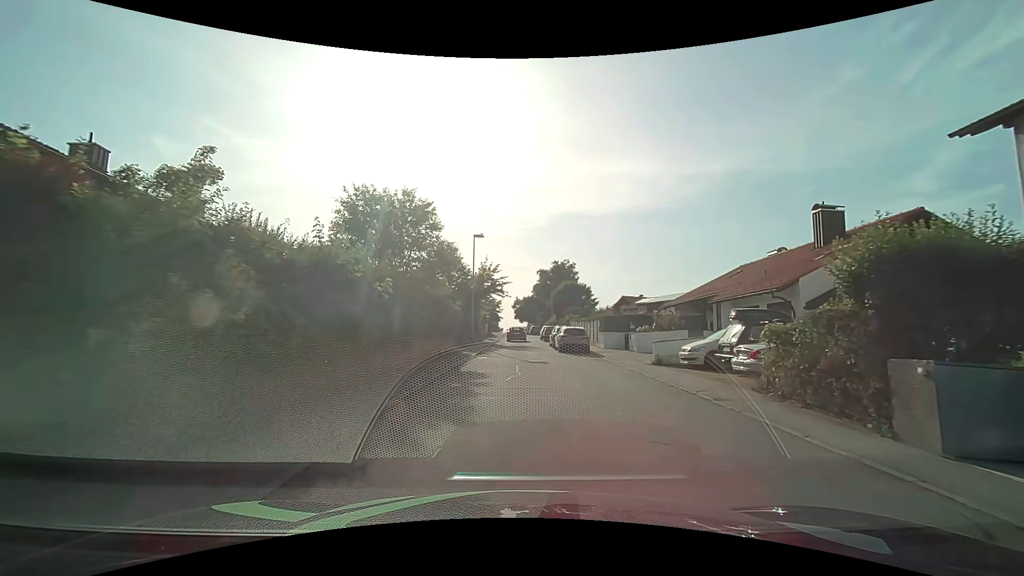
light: Day
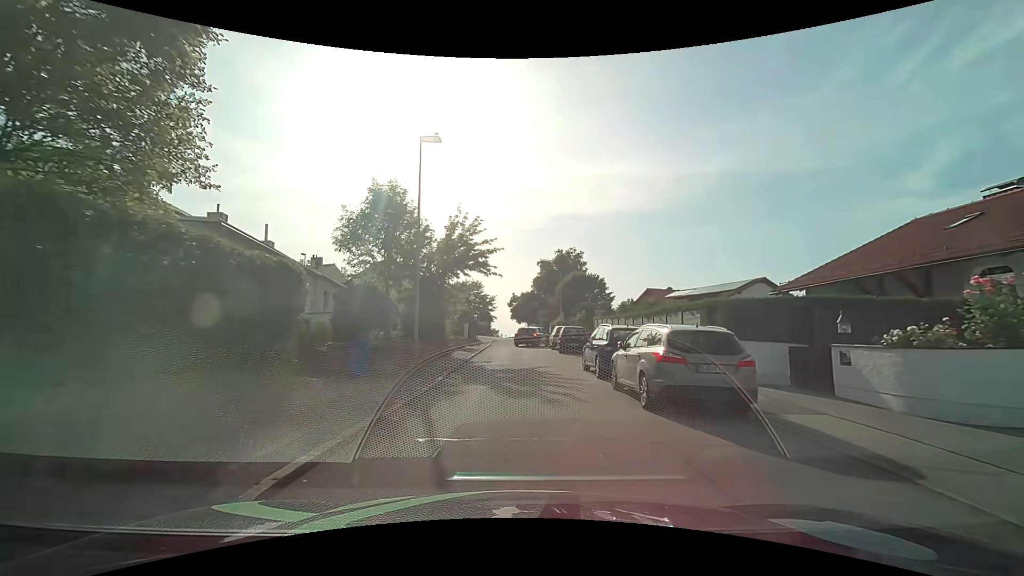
(0.0, +19.4) m; 0°
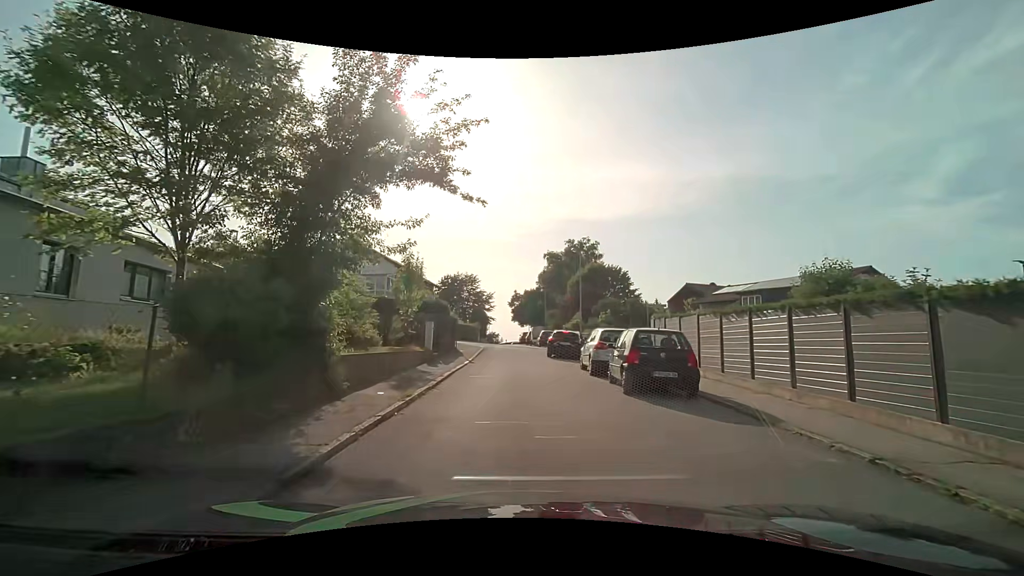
(+0.1, +15.6) m; 0°
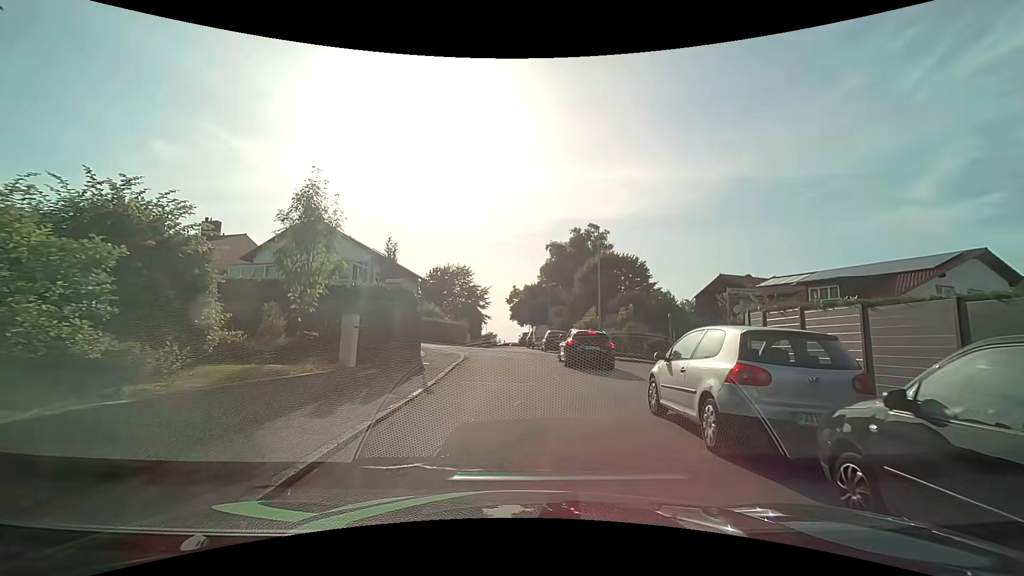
(0.0, +9.6) m; 0°
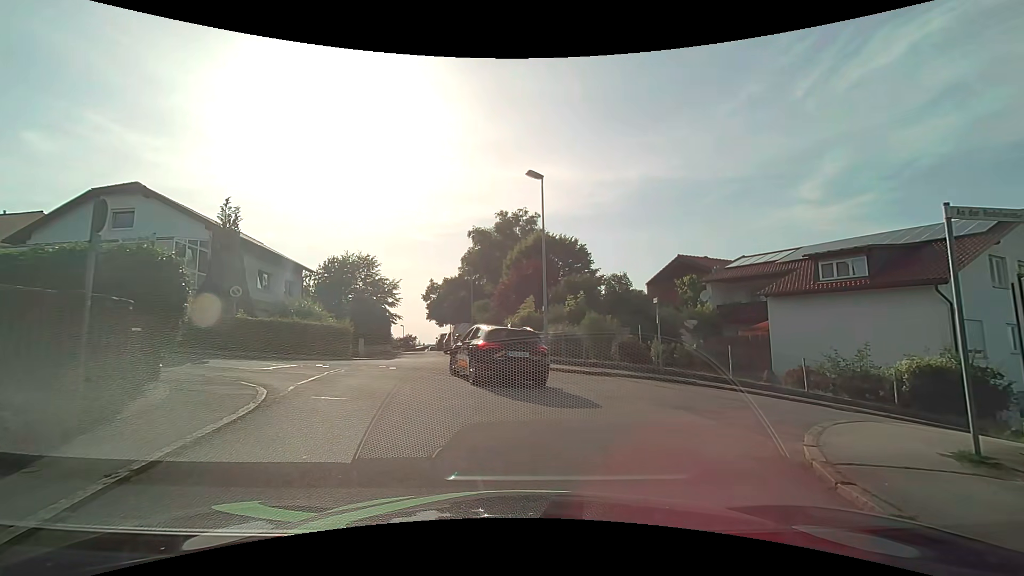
(+0.5, +10.4) m; +9°
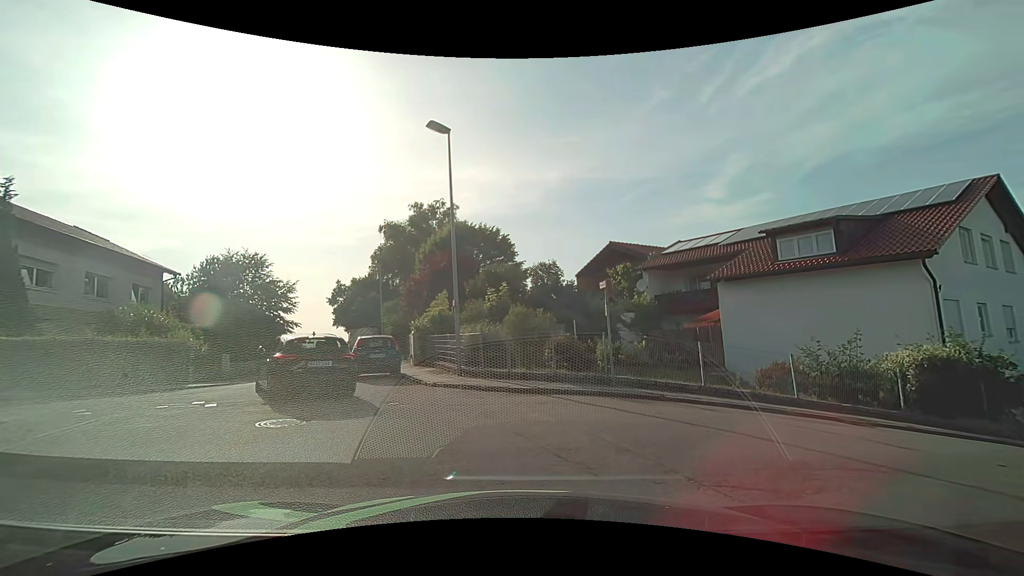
(+0.4, +5.0) m; +9°
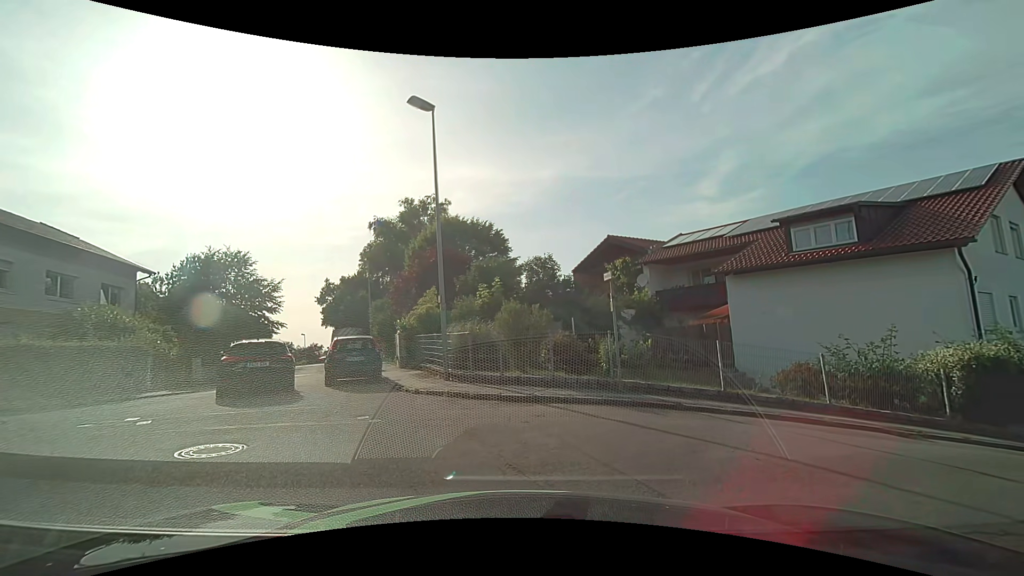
(0.0, +1.6) m; 0°
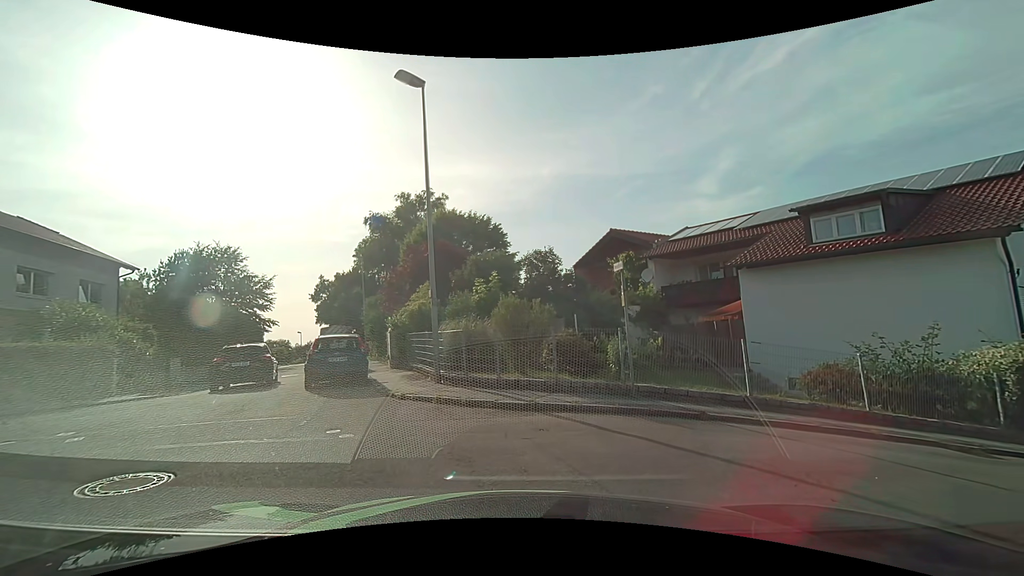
(0.0, +1.3) m; 0°
(-4, +8) (-14, +8) (-24, +8) (-34, +6) (-44, +5) (-54, +4) (-64, +2) (-73, 0) (-83, -2) (-93, -5) m
